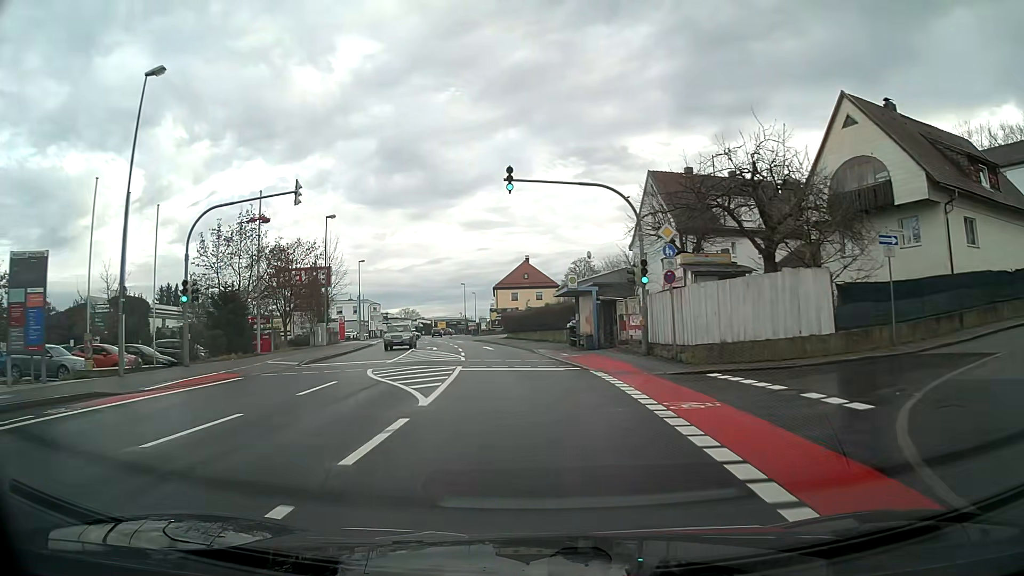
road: tertiary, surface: asphalt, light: Day
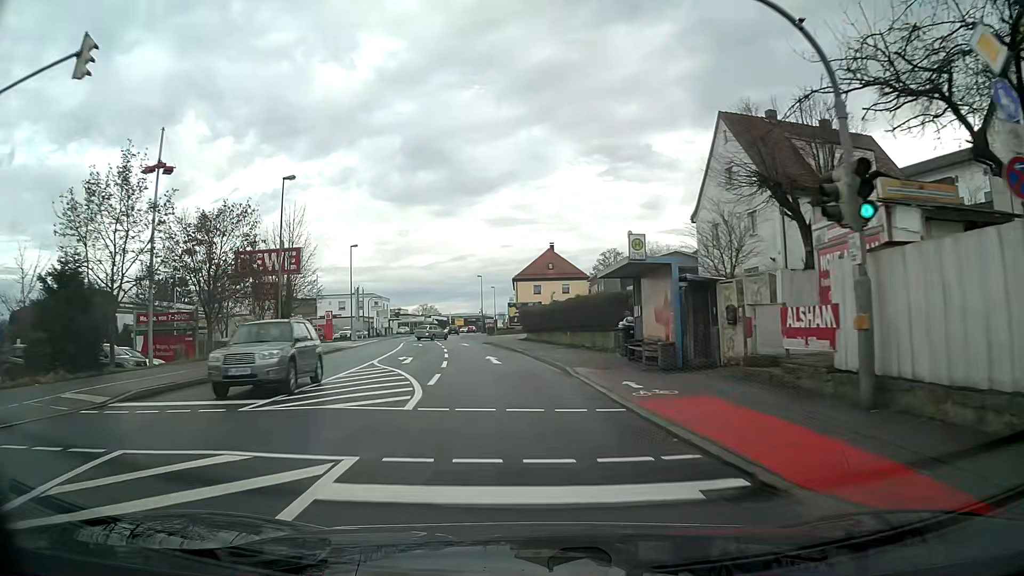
(-0.3, +14.4) m; -2°
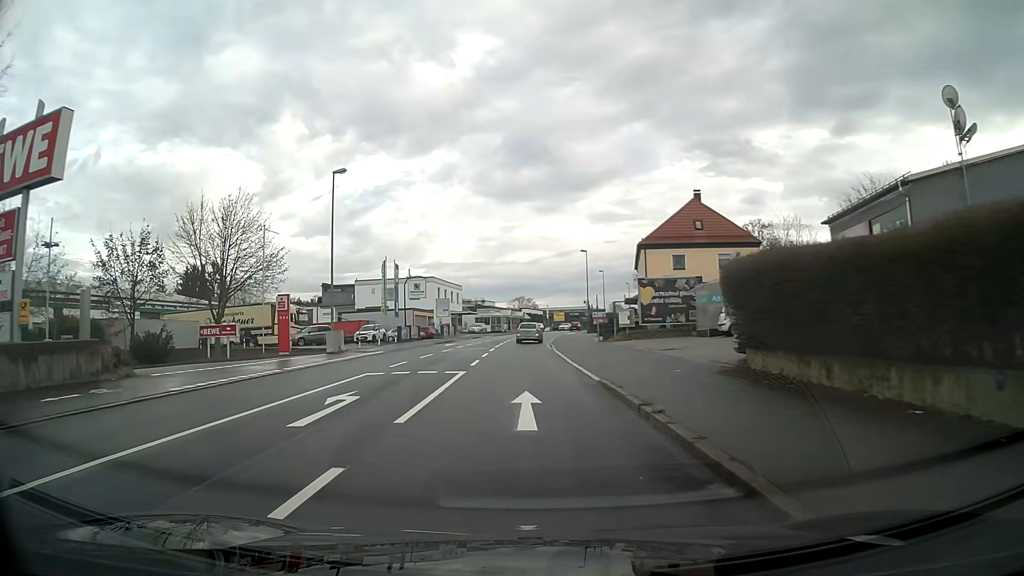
(-2.7, +36.0) m; -8°
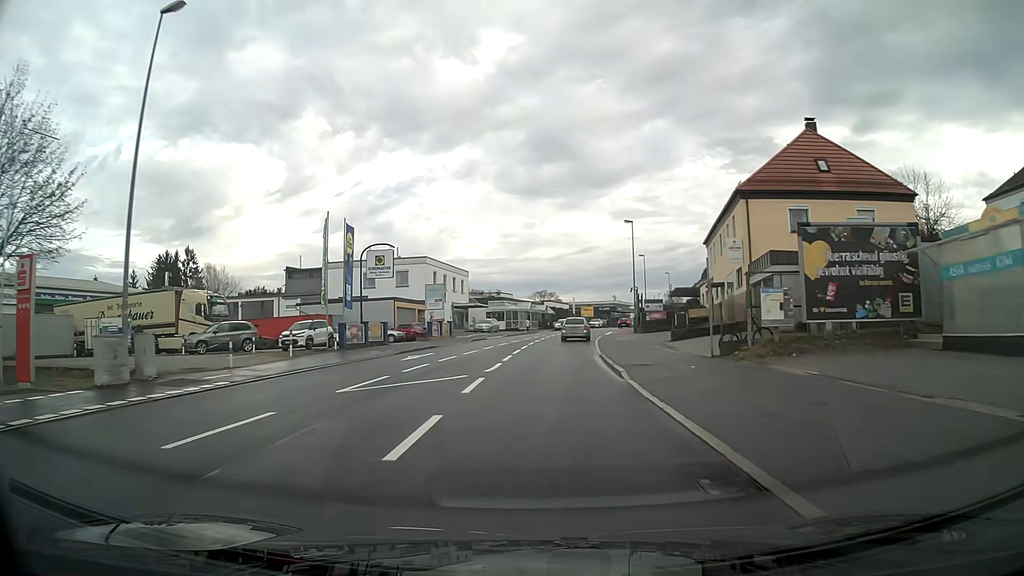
(-0.4, +21.9) m; -1°
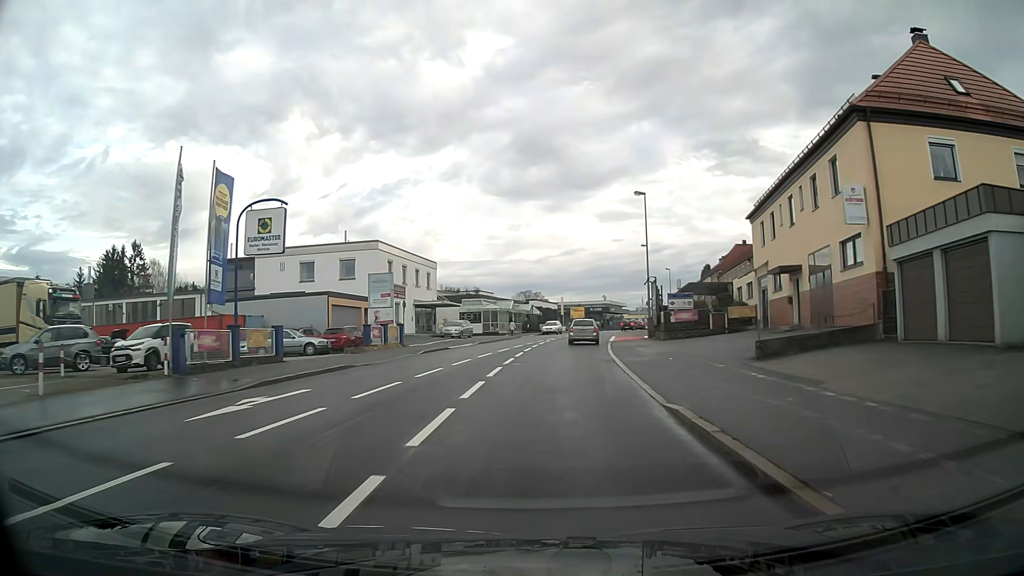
(+0.2, +14.8) m; +2°
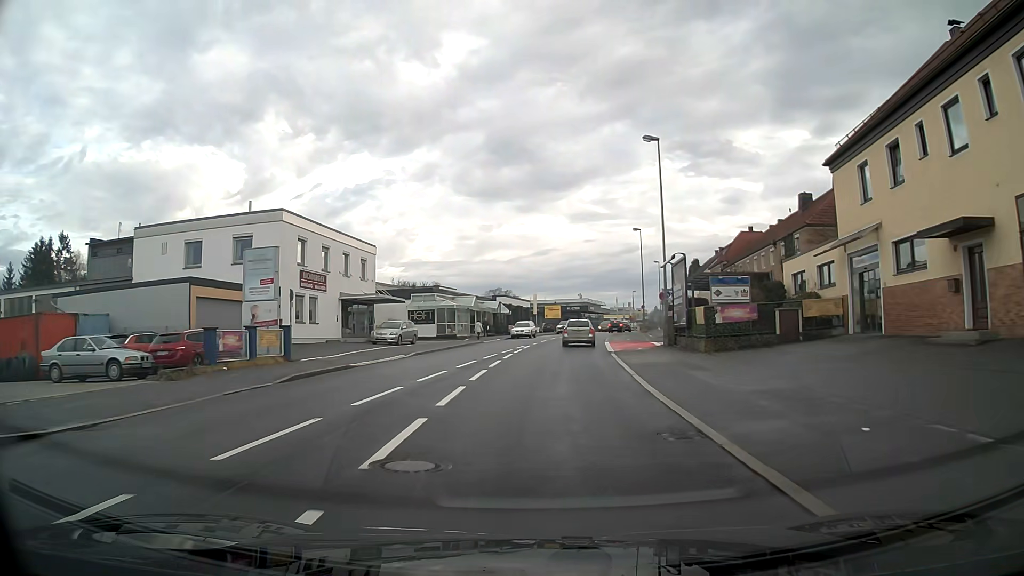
(+0.3, +14.8) m; +2°
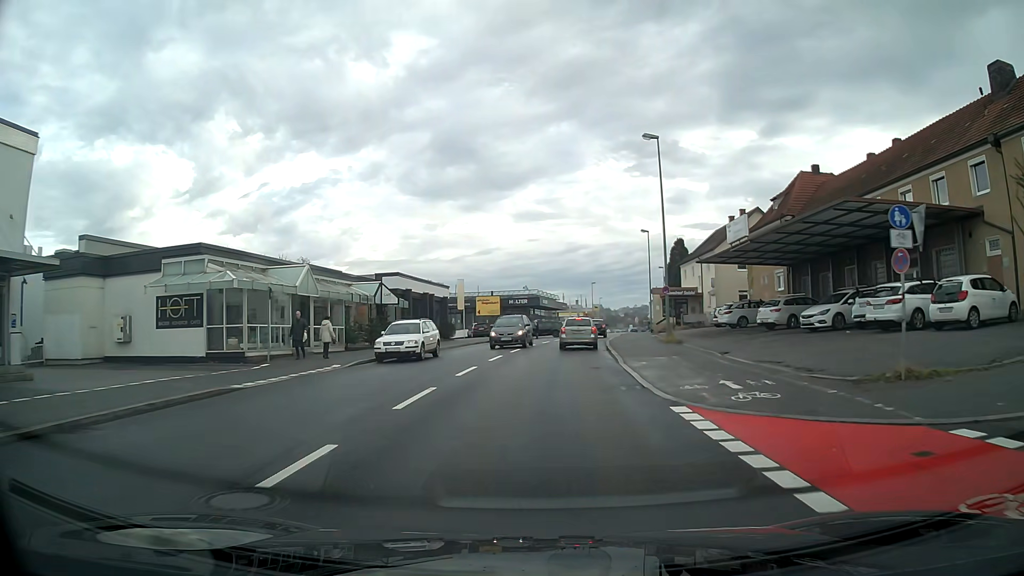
(+1.5, +33.7) m; +5°
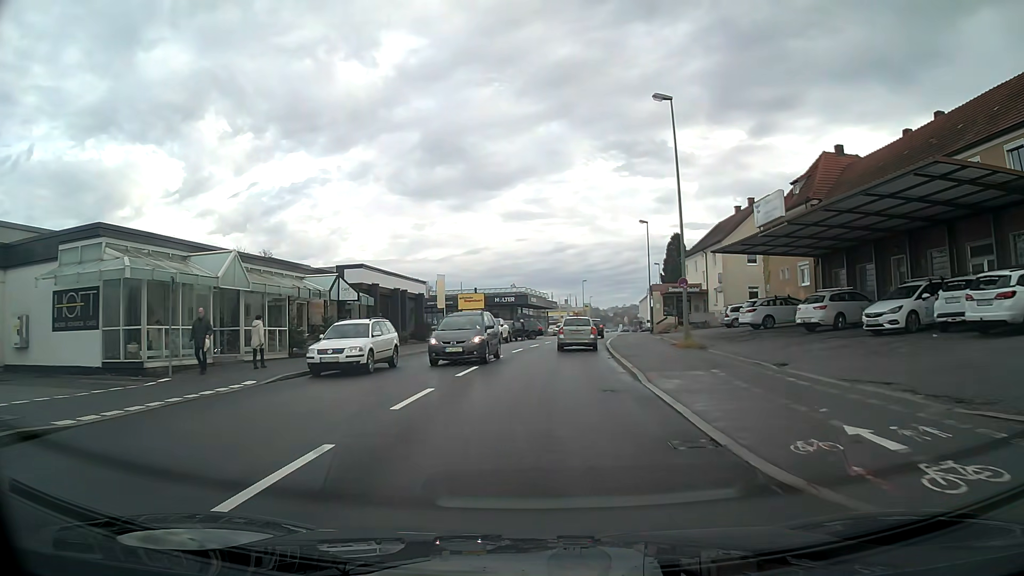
(0.0, +6.1) m; +1°
(0, +10) (+1, +20) (+1, +30) (+2, +40) (+4, +50) (+6, +60) (+7, +69) (+9, +79) (+11, +89) (+13, +99) m
